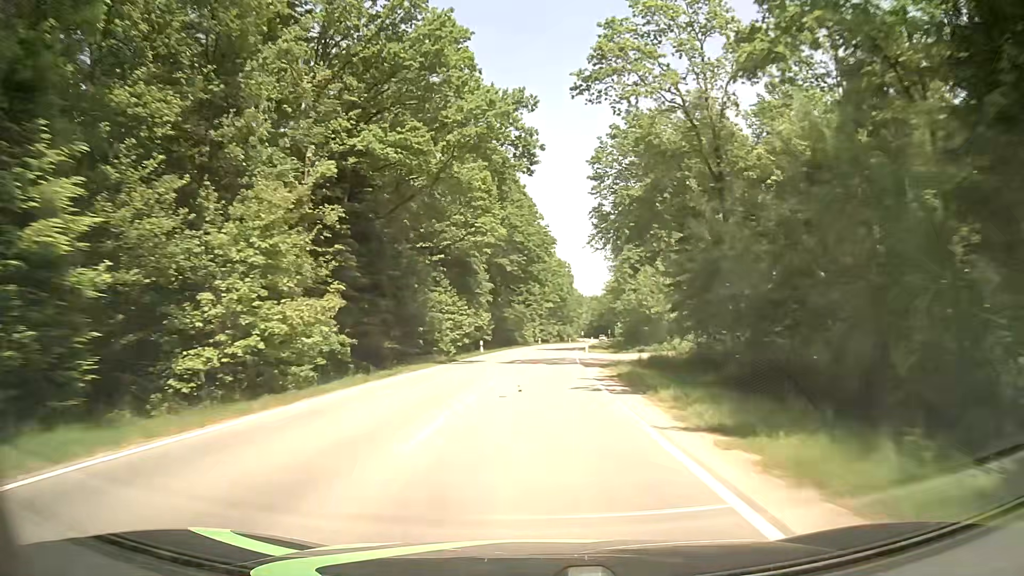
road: tertiary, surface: asphalt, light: Day
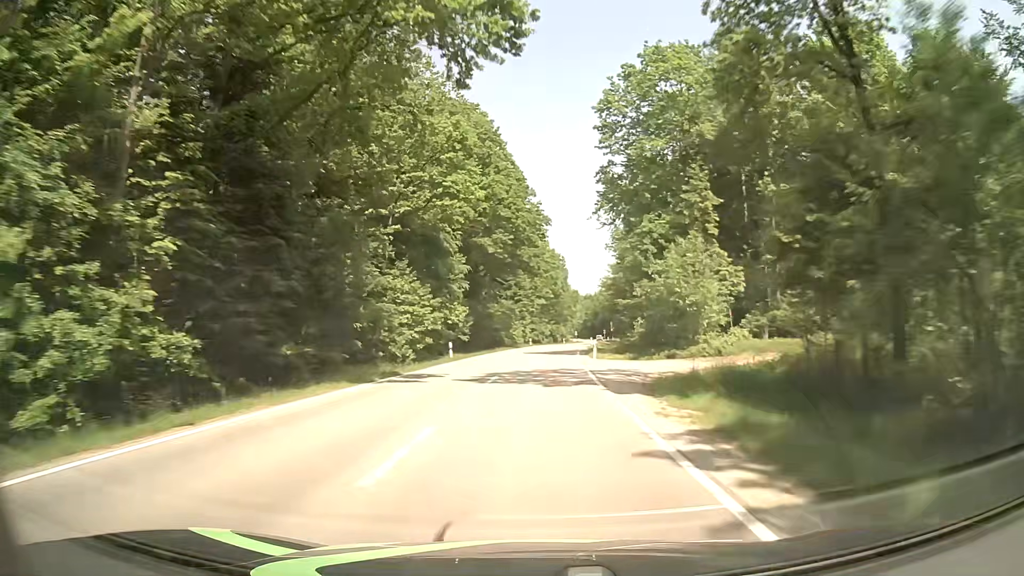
(+0.1, +13.8) m; +1°
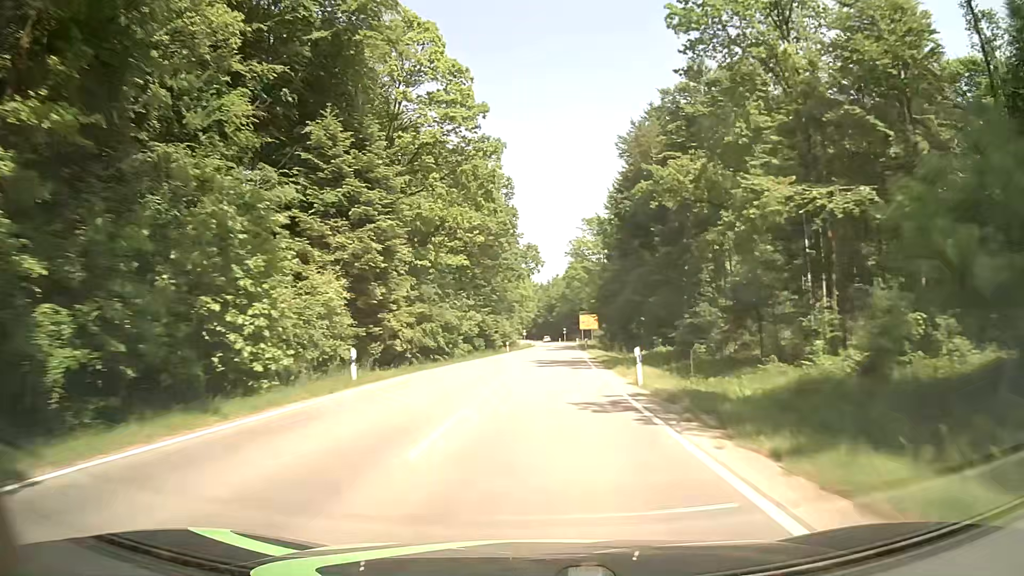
(+2.2, +68.7) m; +4°
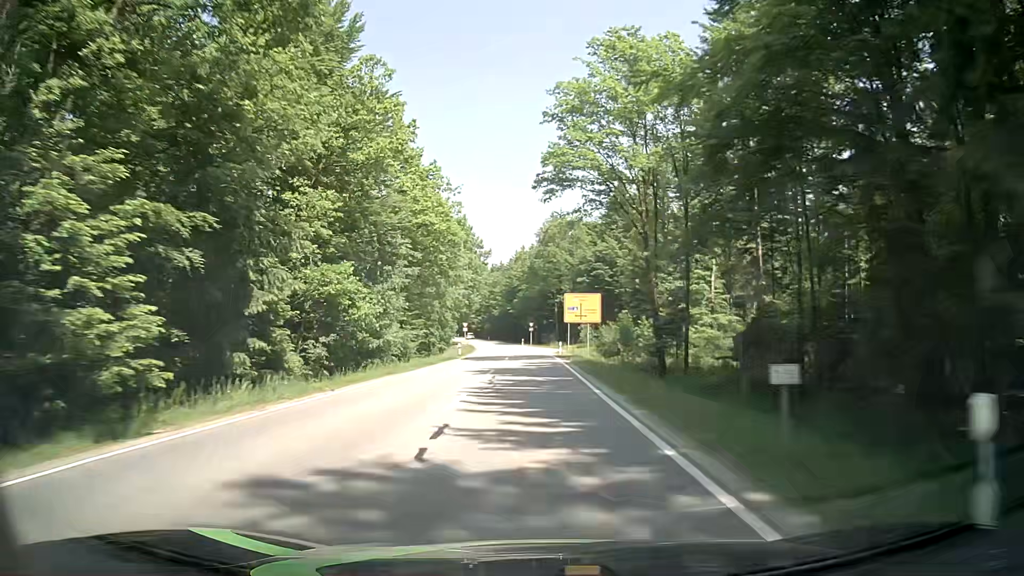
(+3.3, +65.3) m; +4°
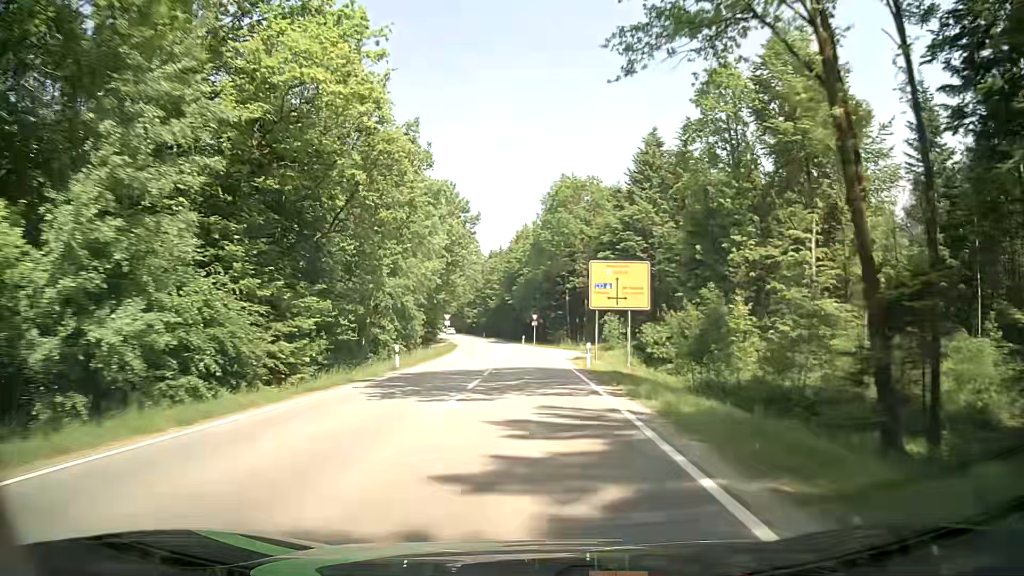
(-0.1, +25.1) m; 0°
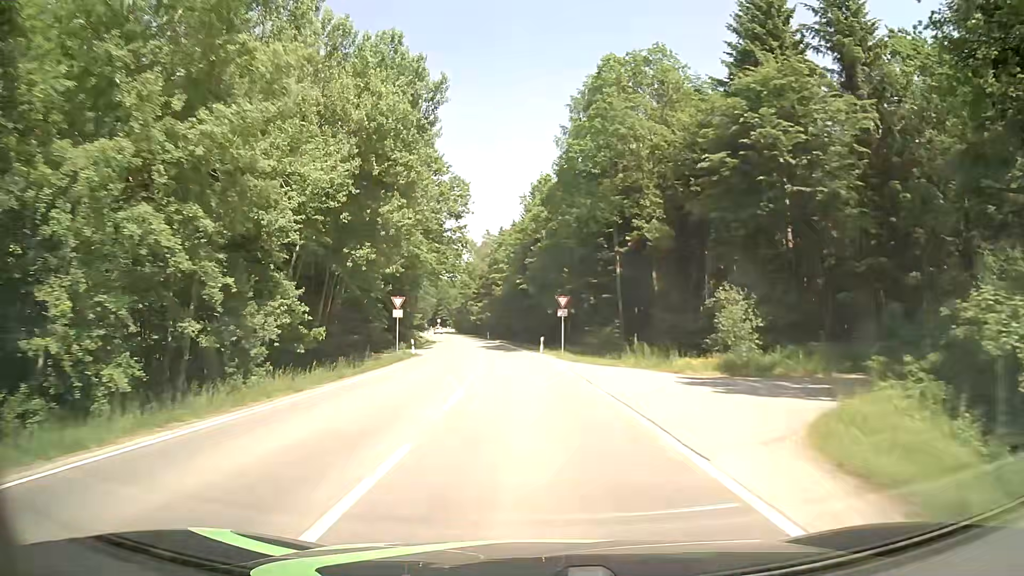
(-0.6, +36.4) m; -2°
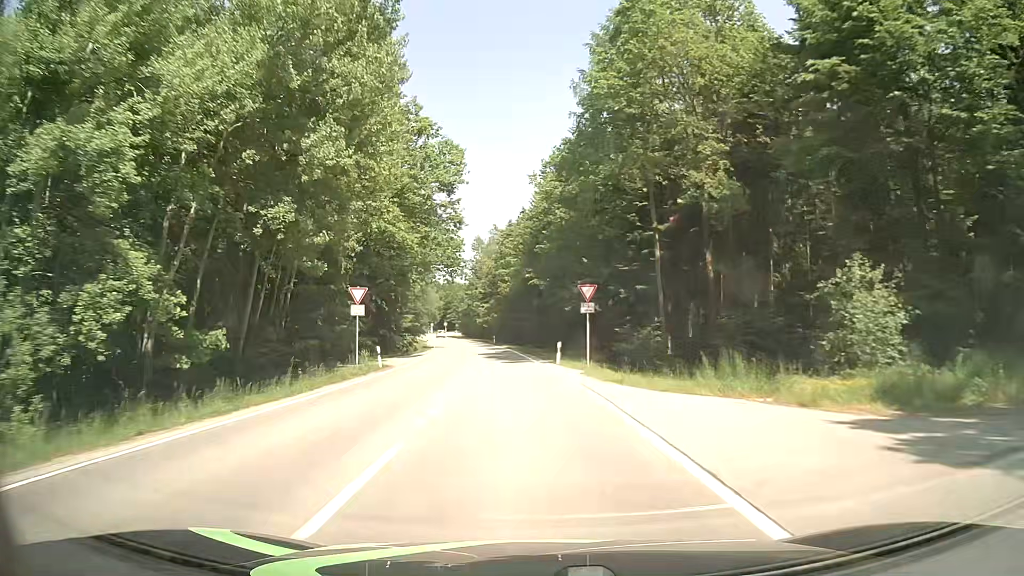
(0.0, +11.8) m; -1°
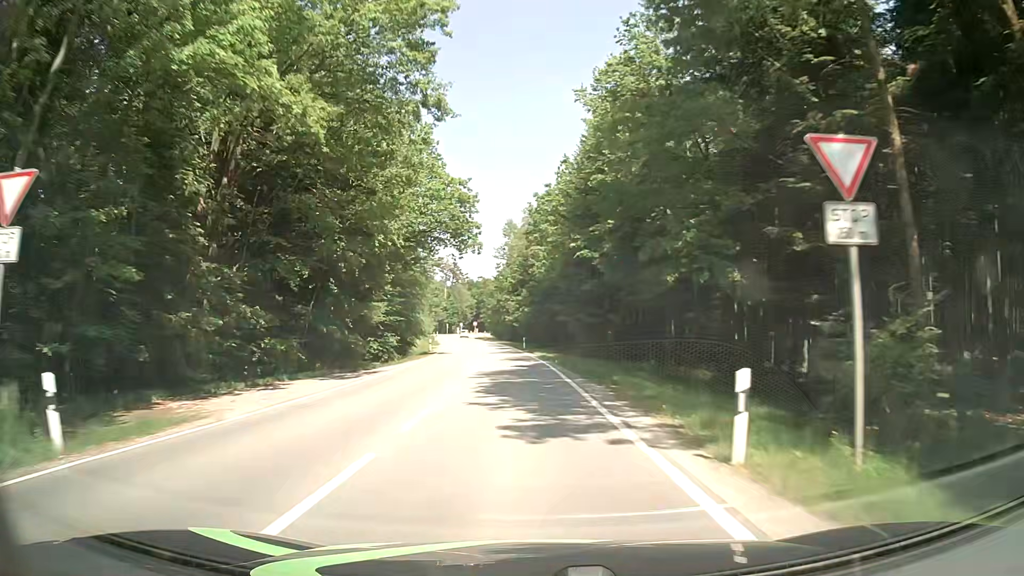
(-0.6, +22.9) m; -3°
(0, +10) (0, +20) (-1, +30) (-2, +40) (-2, +50) (-4, +60) (-5, +70) (-6, +80) (-7, +90) (-9, +99) m
